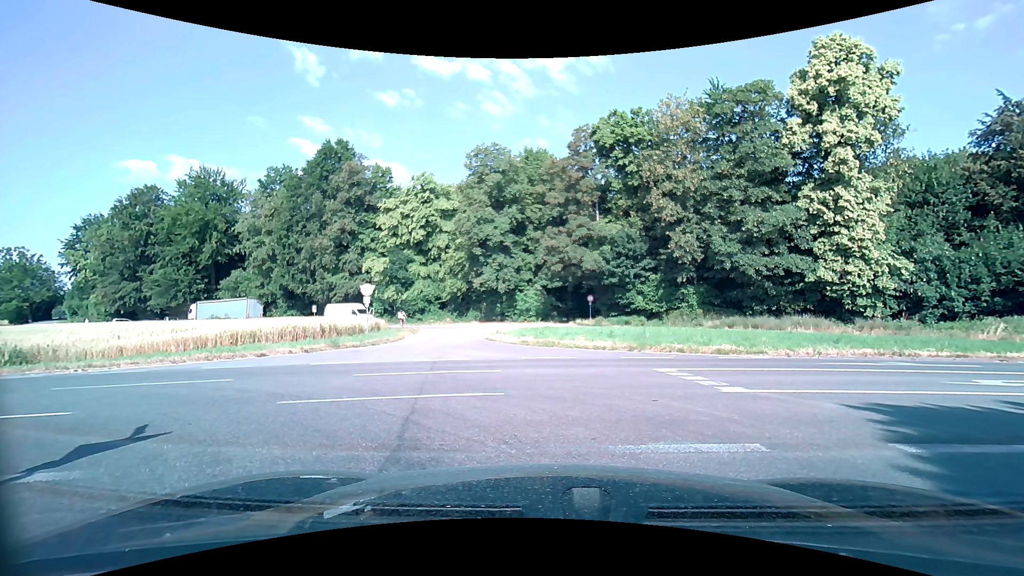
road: unclassified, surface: asphalt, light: Day
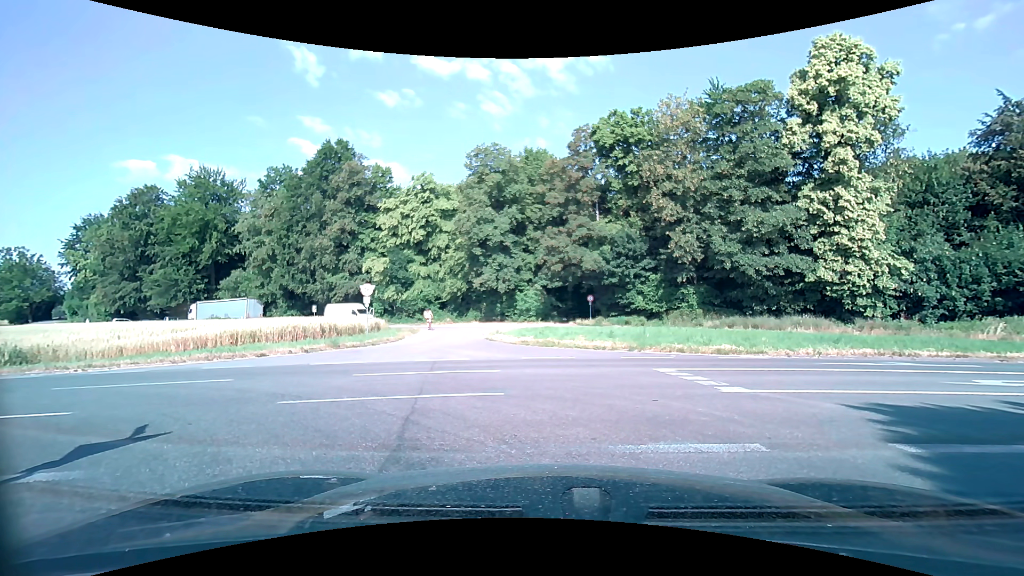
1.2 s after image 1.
(0.0, 0.0) m; 0°
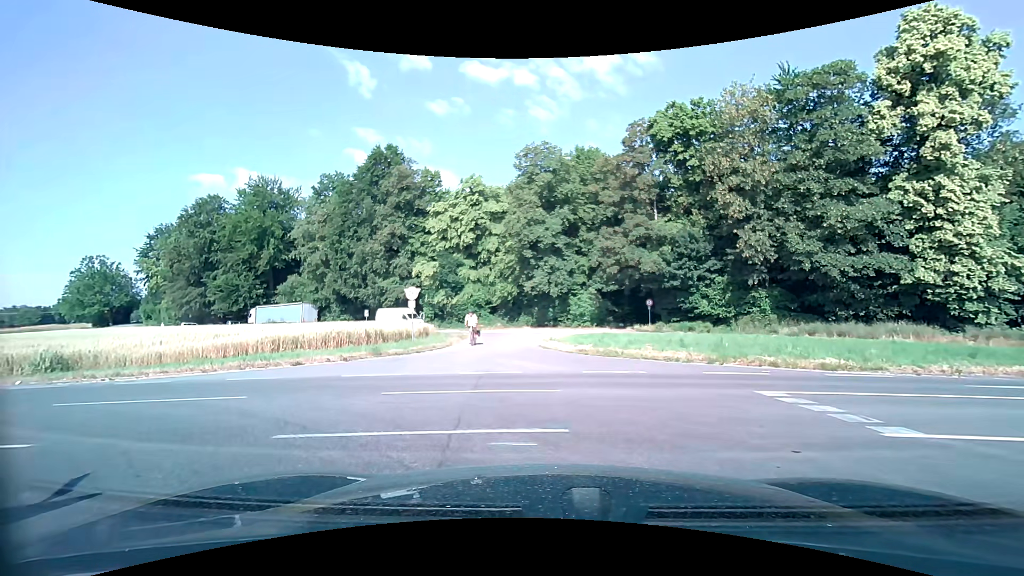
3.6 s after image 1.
(-0.2, +2.3) m; -8°
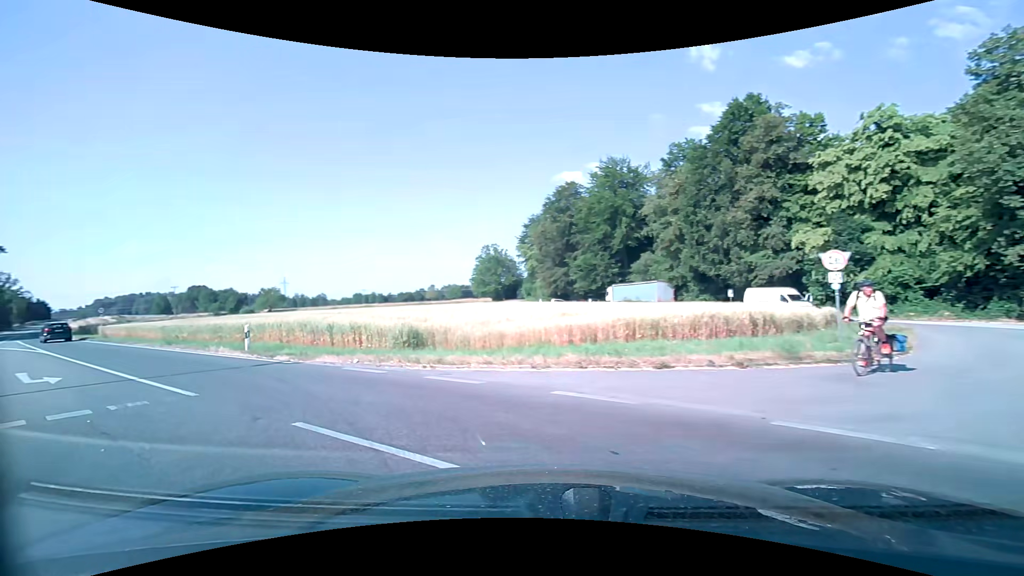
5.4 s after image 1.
(-2.2, +6.9) m; -38°
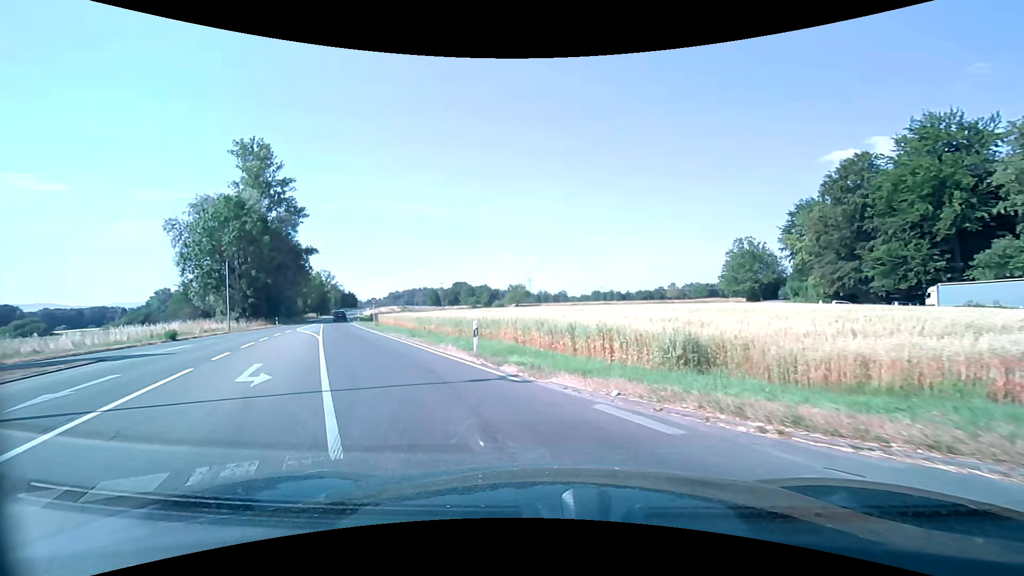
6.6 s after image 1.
(-1.4, +5.3) m; -27°
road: secondary
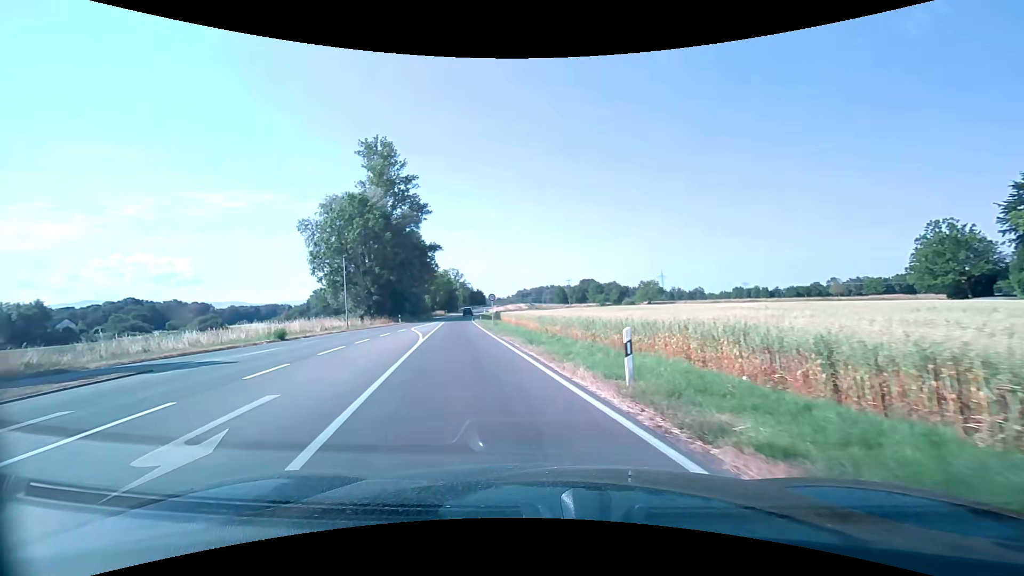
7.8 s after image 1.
(-0.8, +6.7) m; -14°
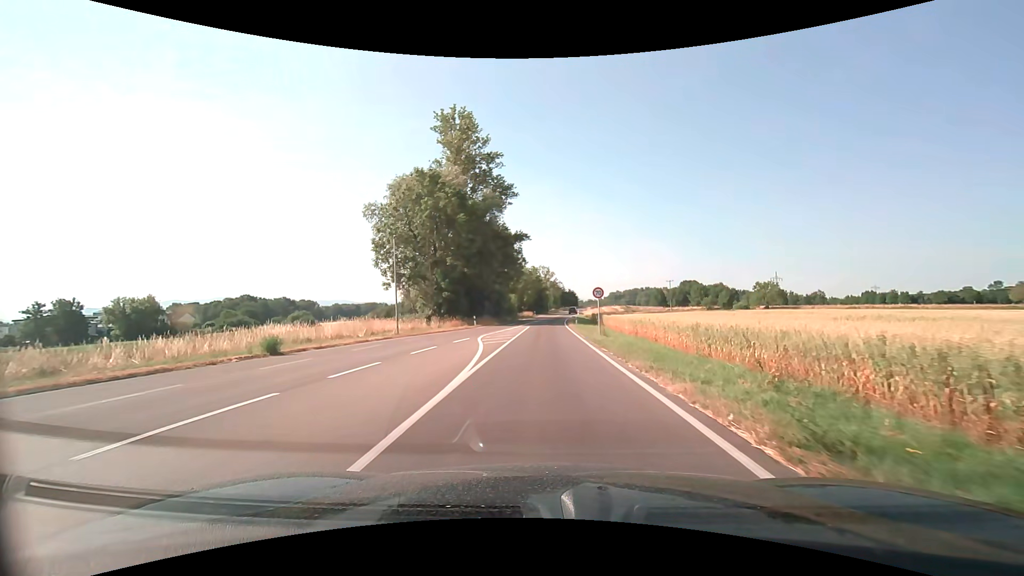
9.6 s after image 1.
(-1.9, +13.4) m; -10°
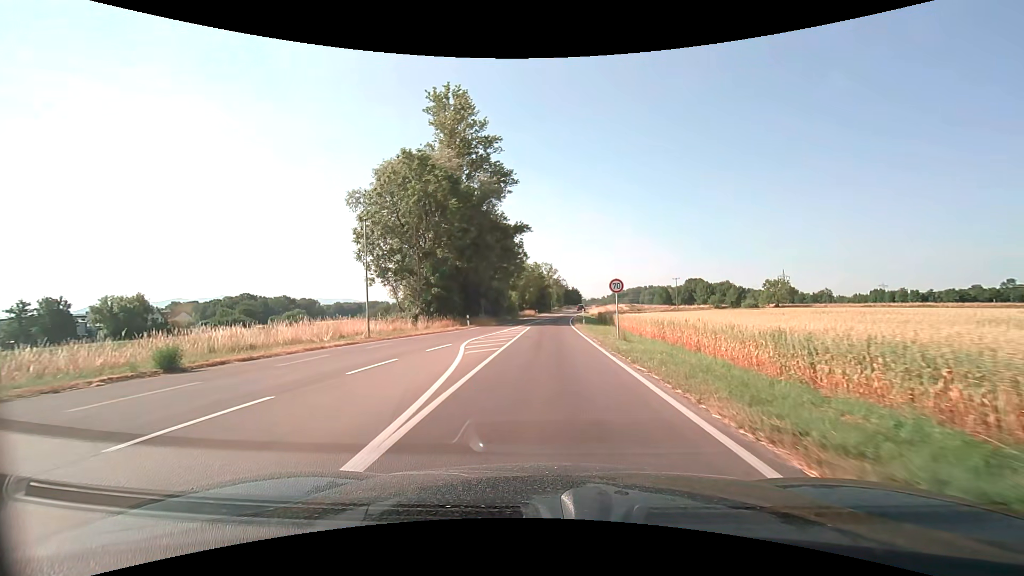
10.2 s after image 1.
(0.0, +5.9) m; 0°
(0, +10) (0, +20) (0, +30) (+1, +40) (+1, +50) (+1, +60) (+2, +70) (+3, +80) (+4, +90) (+5, +100) m
